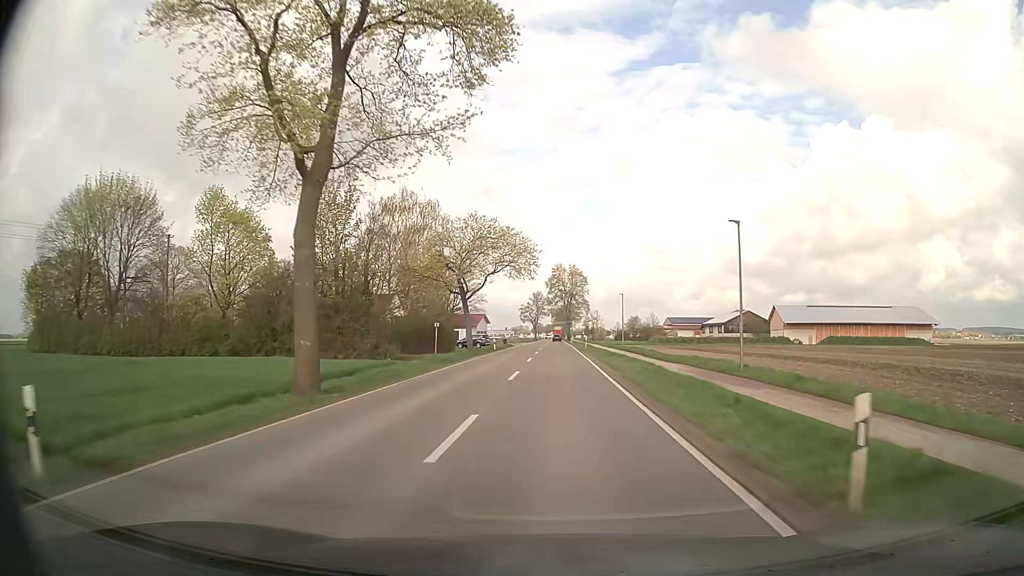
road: secondary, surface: asphalt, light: Day
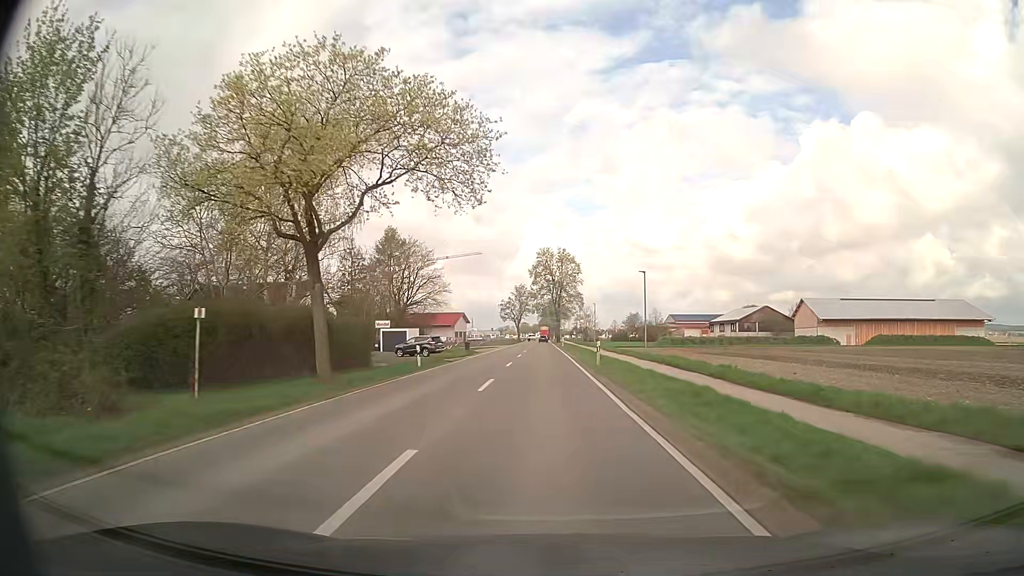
(+0.5, +27.6) m; +1°
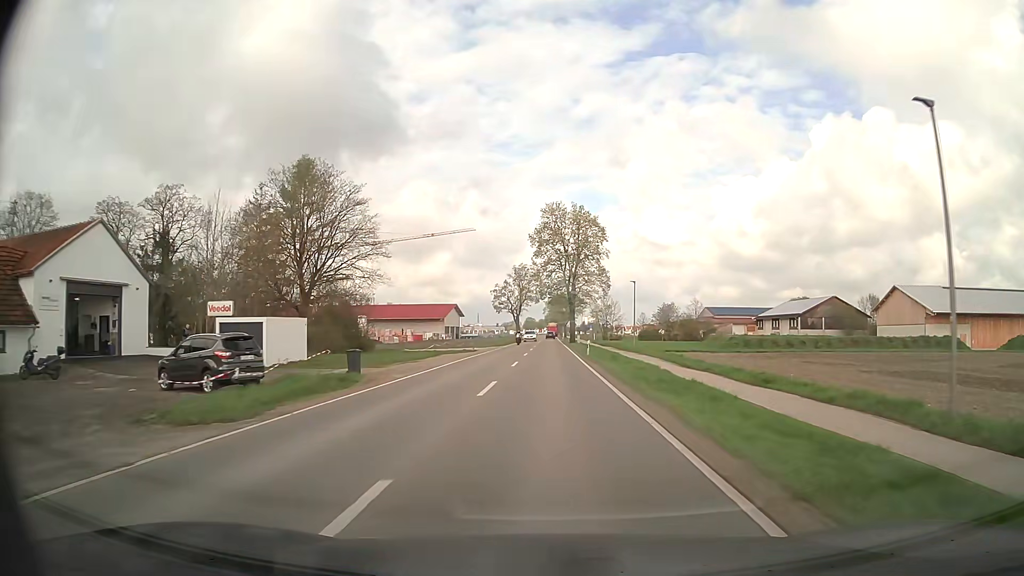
(-0.2, +37.7) m; -1°
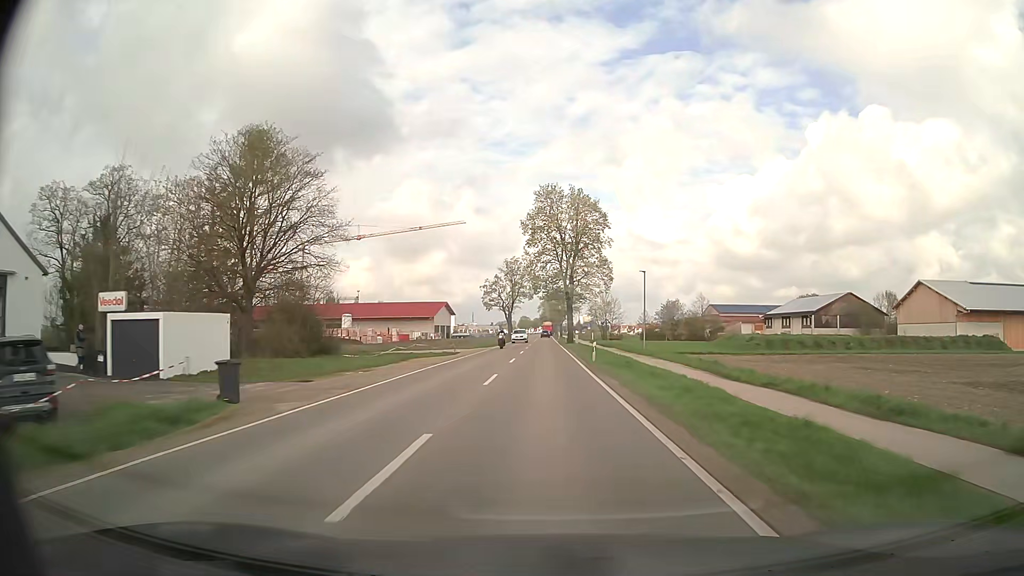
(+0.1, +9.3) m; +1°
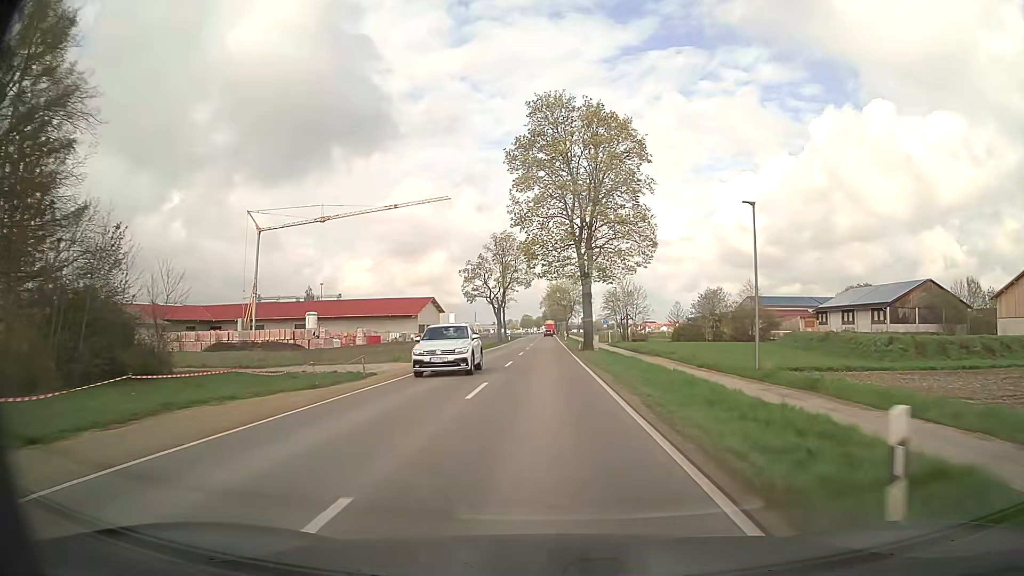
(0.0, +27.4) m; 0°
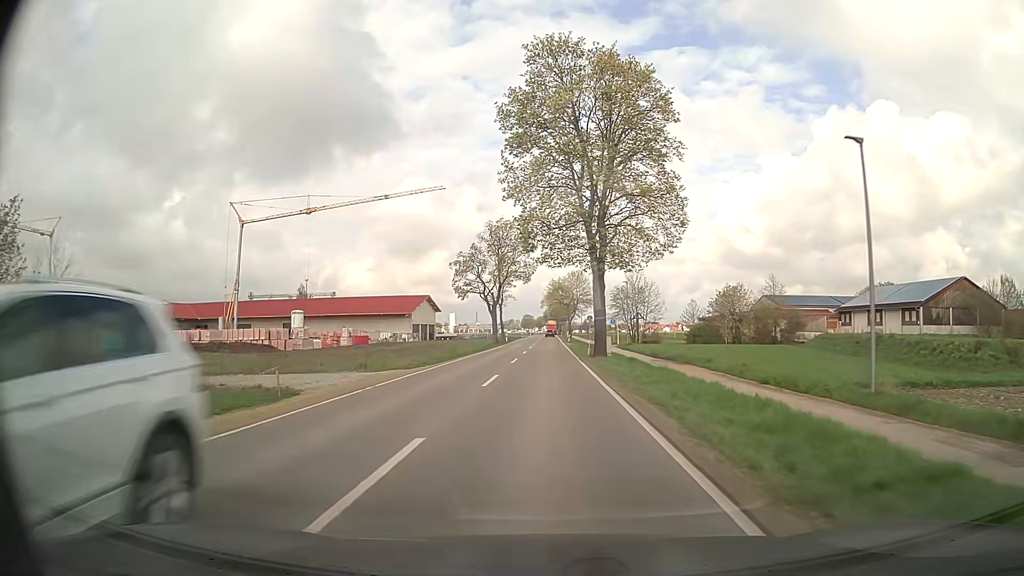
(0.0, +8.9) m; 0°
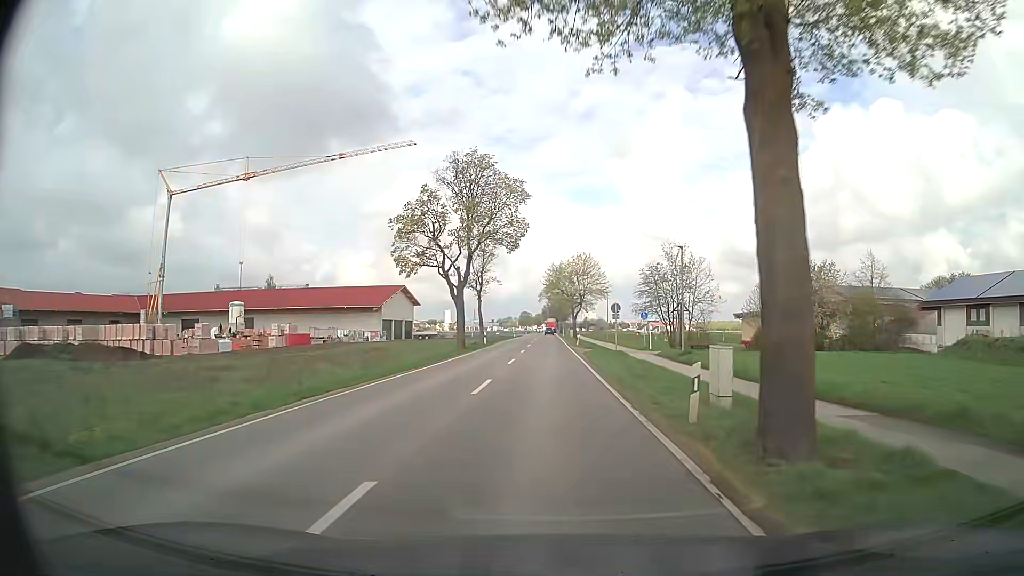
(0.0, +26.6) m; 0°
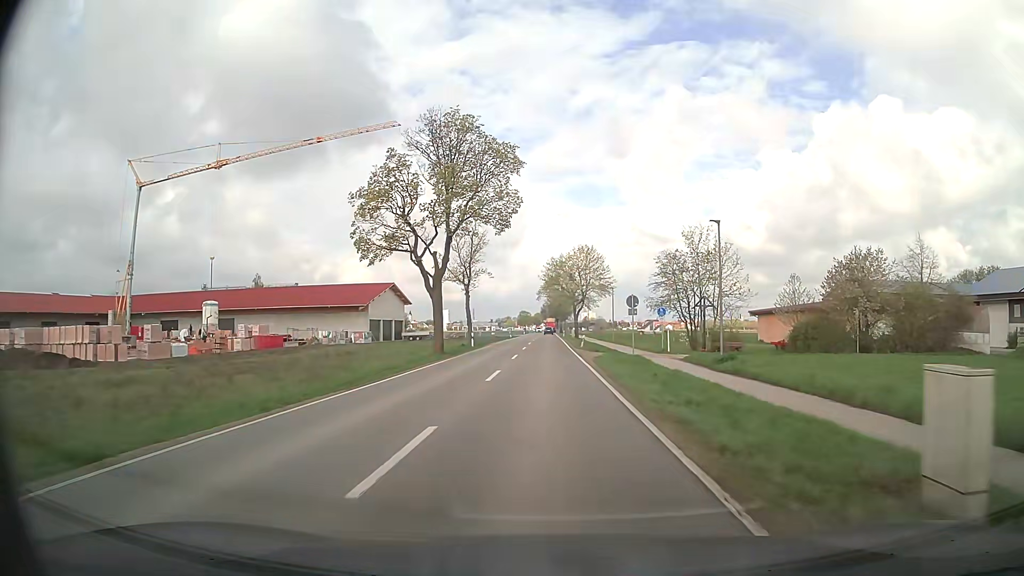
(0.0, +8.6) m; 0°
(0, +10) (0, +20) (0, +30) (0, +40) (+1, +50) (+1, +60) (+1, +70) (+1, +80) (+1, +90) (+1, +100) m
